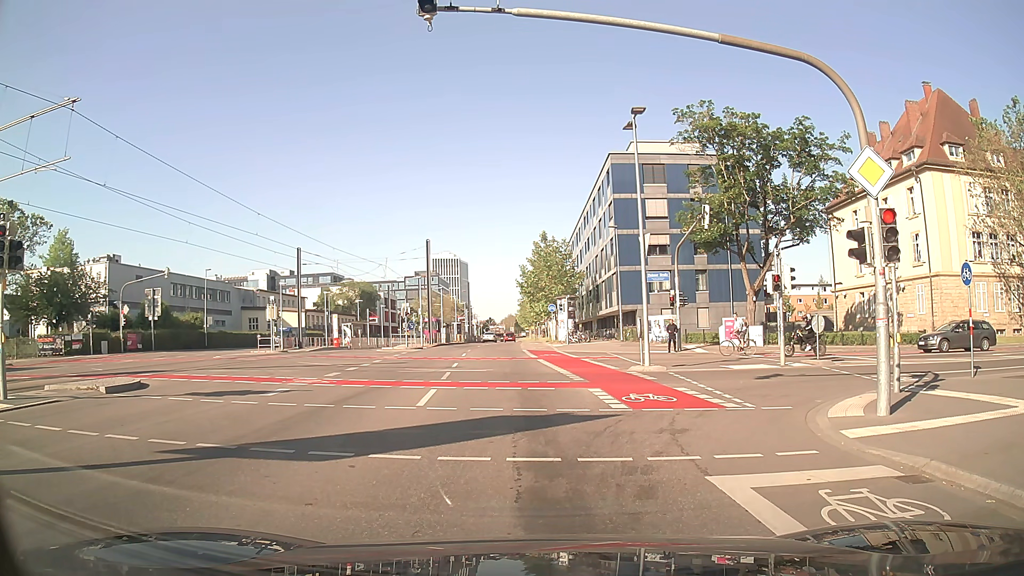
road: secondary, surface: asphalt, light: Day
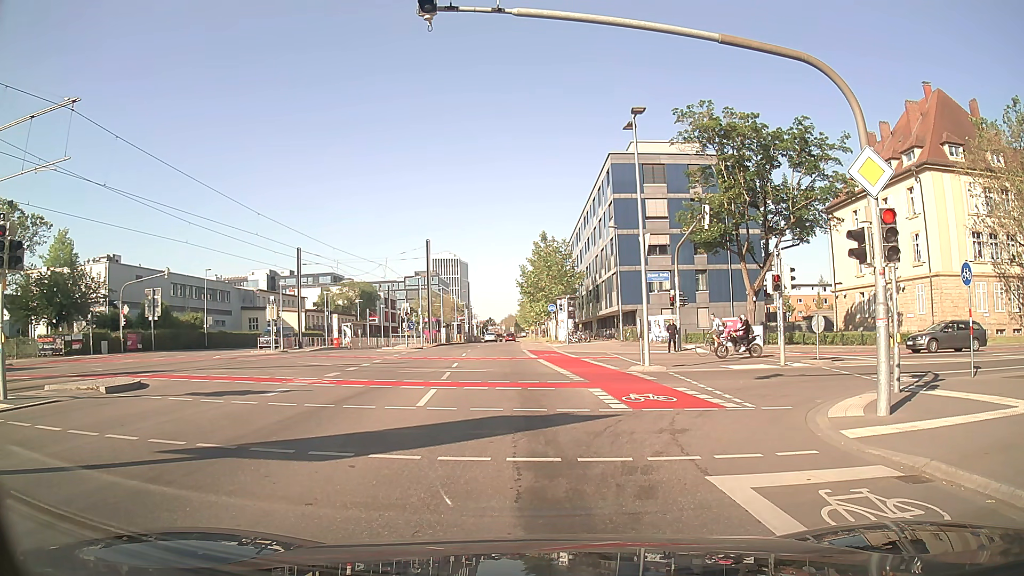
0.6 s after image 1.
(0.0, 0.0) m; 0°
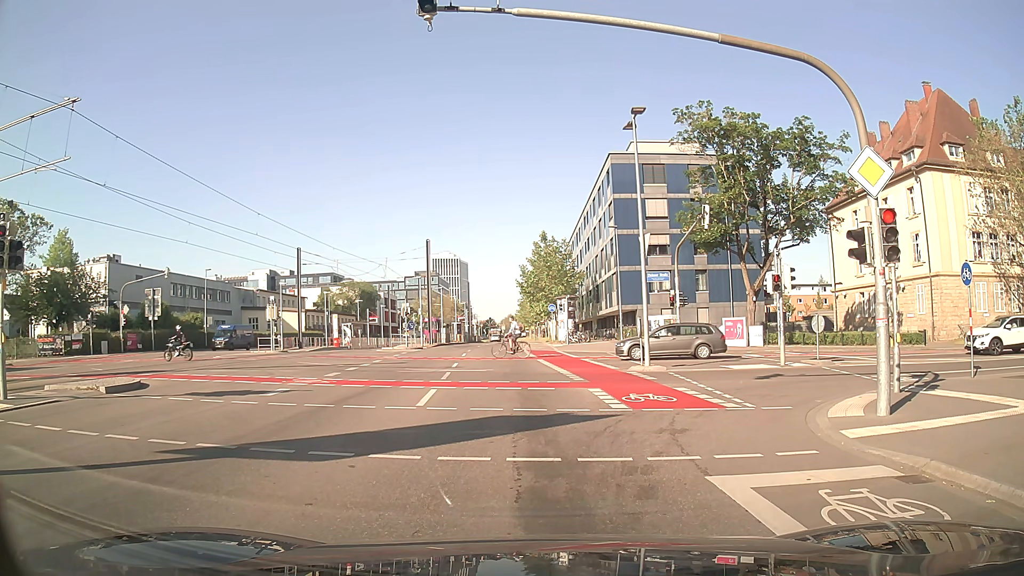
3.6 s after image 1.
(0.0, 0.0) m; 0°
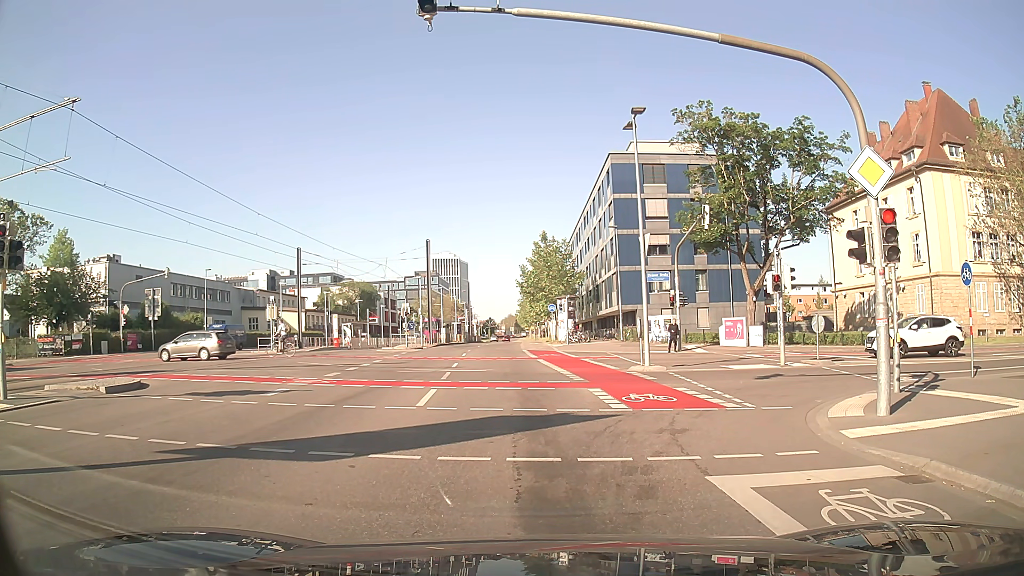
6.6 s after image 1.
(0.0, 0.0) m; 0°
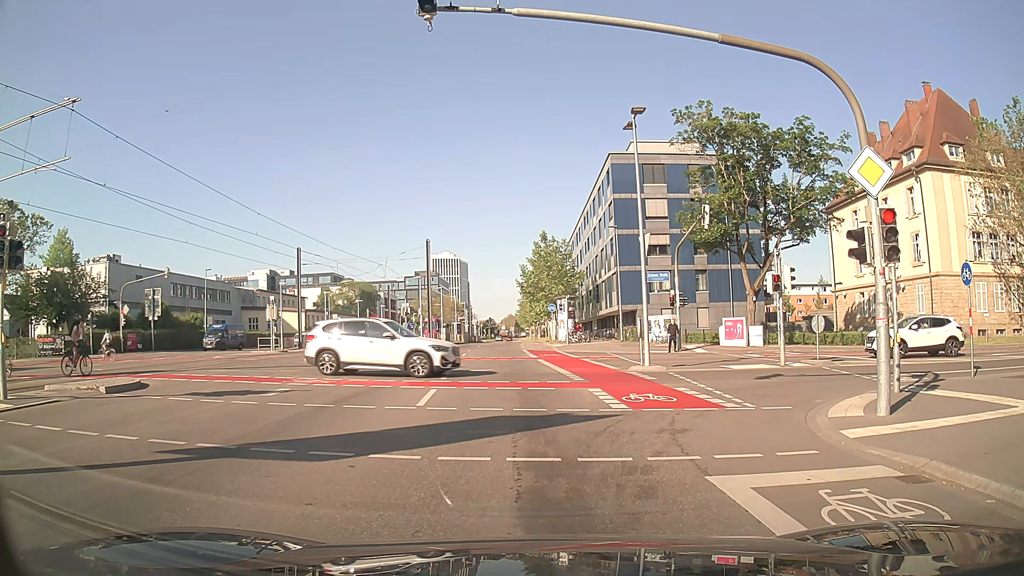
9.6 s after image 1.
(0.0, 0.0) m; 0°
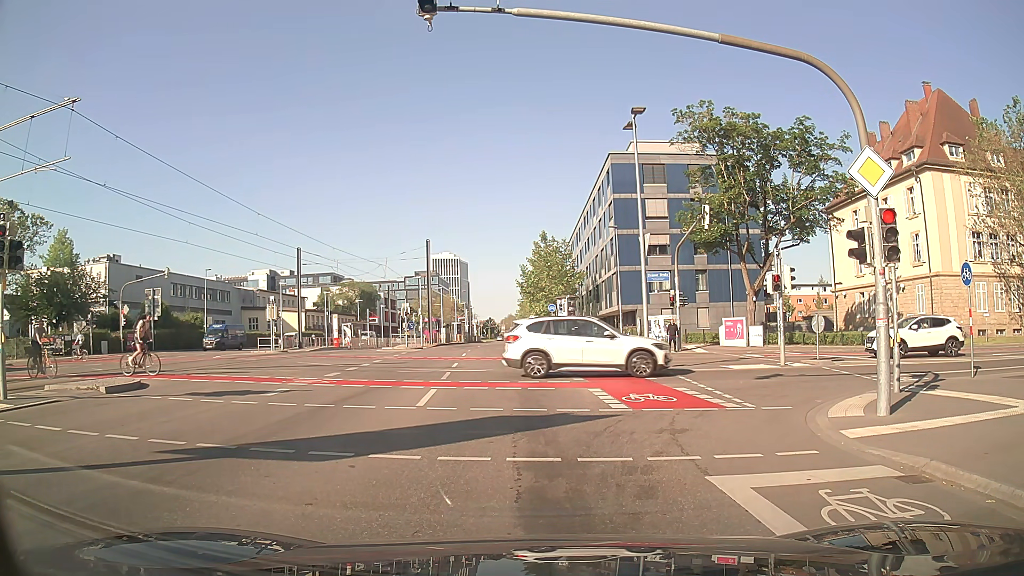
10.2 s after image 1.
(0.0, 0.0) m; 0°
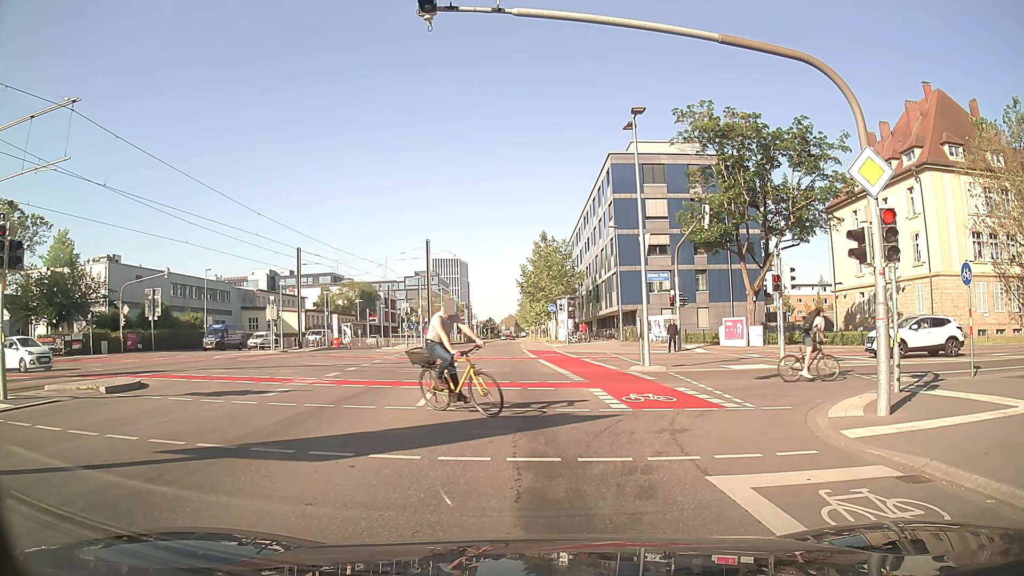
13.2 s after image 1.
(0.0, 0.0) m; 0°
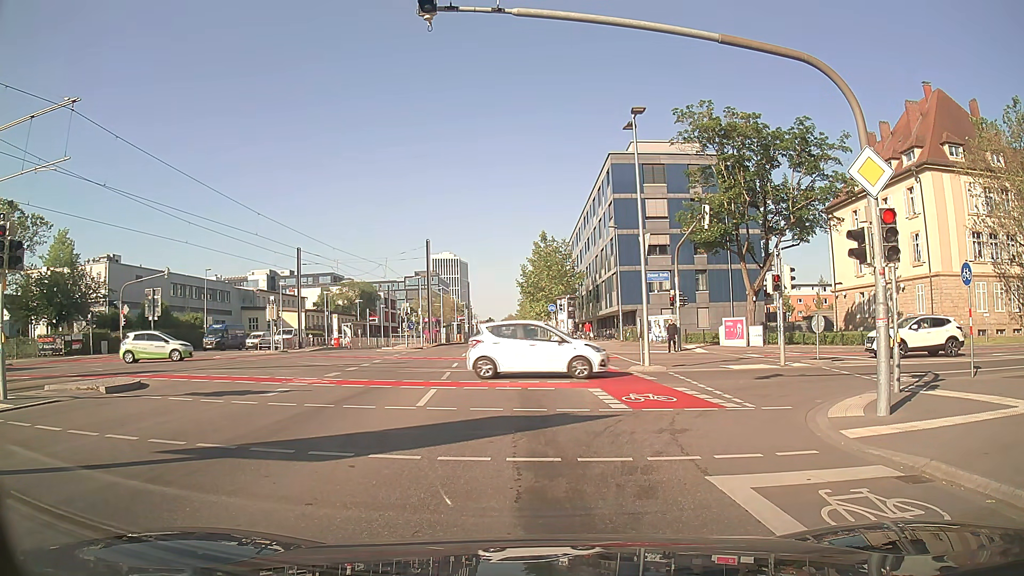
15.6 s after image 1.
(0.0, 0.0) m; 0°
